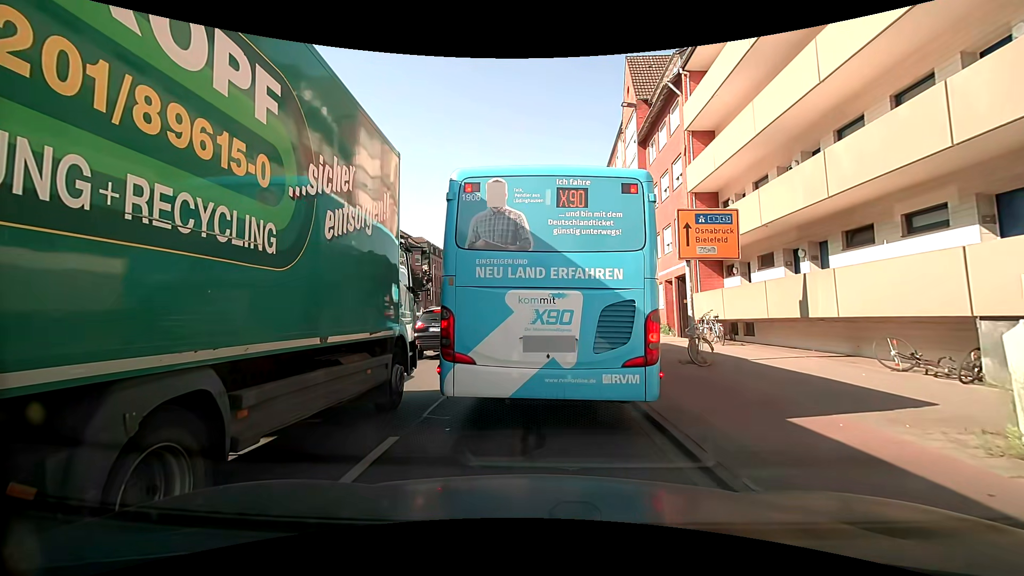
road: secondary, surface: asphalt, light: Day
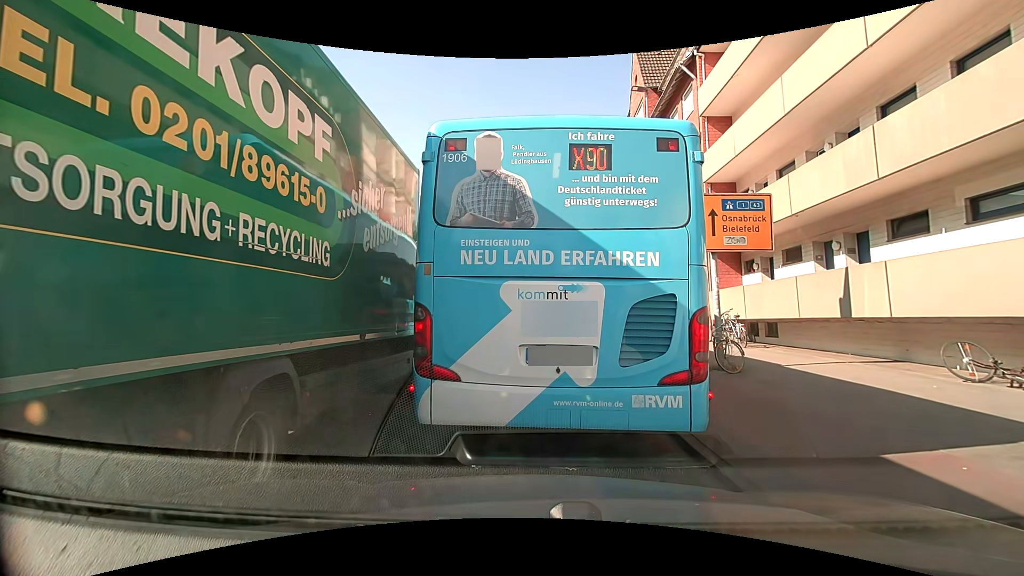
(0.0, +1.4) m; +1°
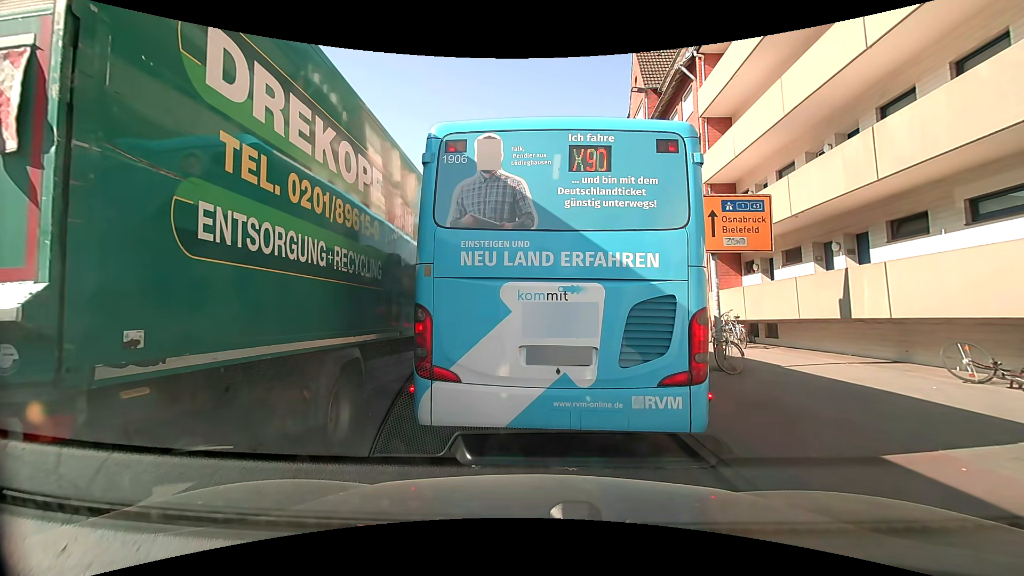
(0.0, +0.1) m; 0°
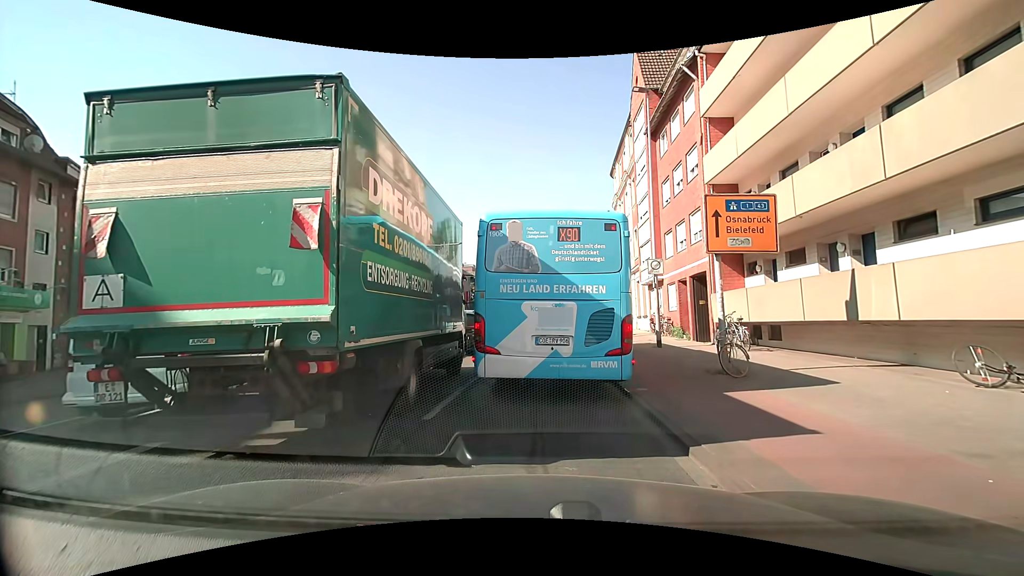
(0.0, +0.2) m; 0°
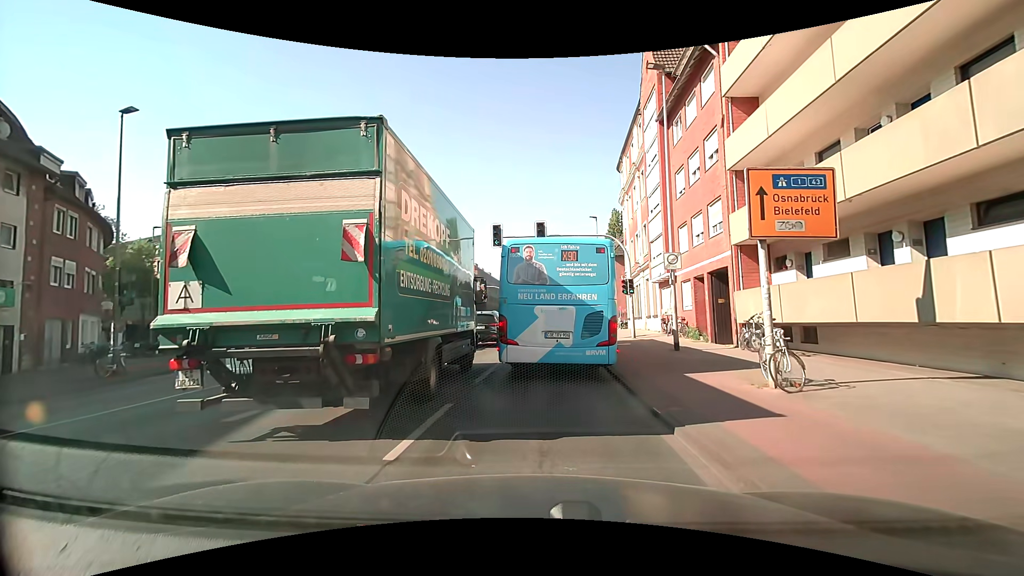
(0.0, +2.0) m; 0°
